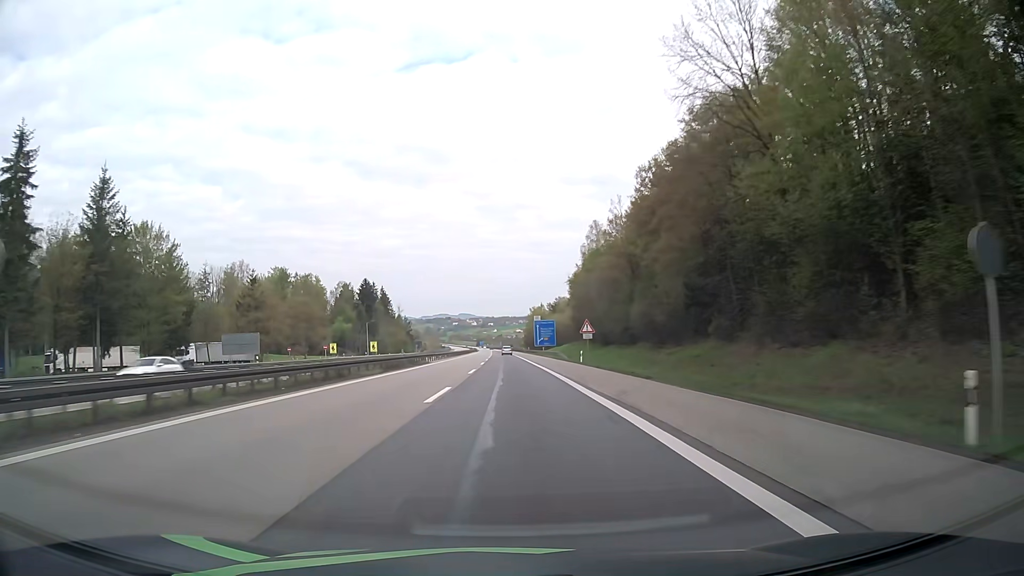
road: motorway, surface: asphalt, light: Day
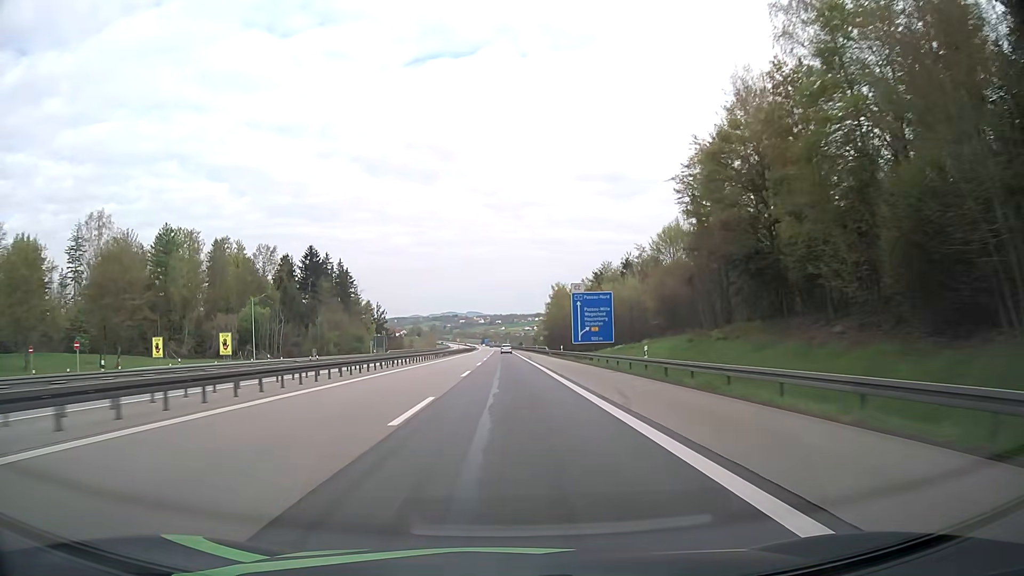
(-0.4, +76.2) m; -1°
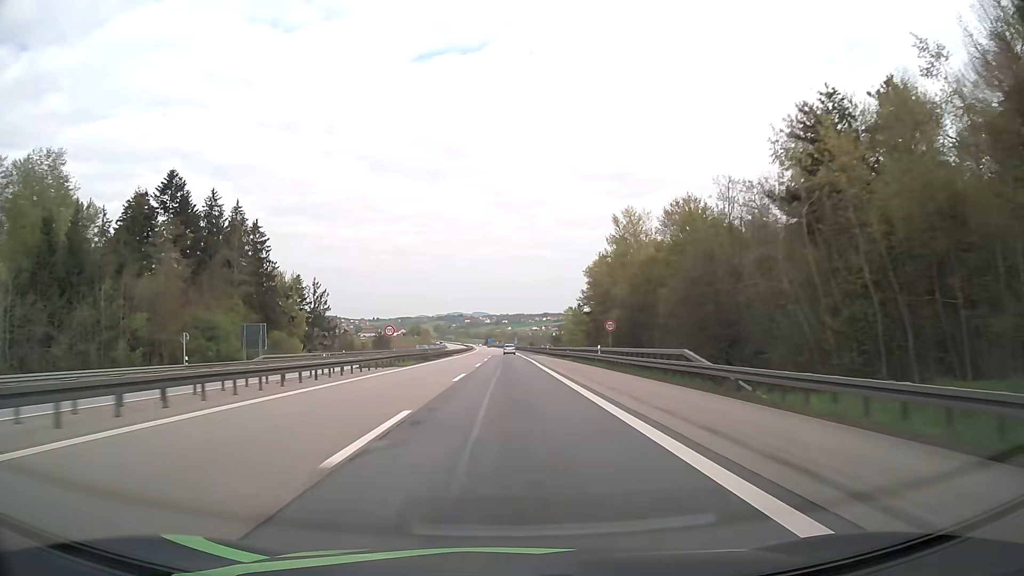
(-0.3, +76.3) m; -1°
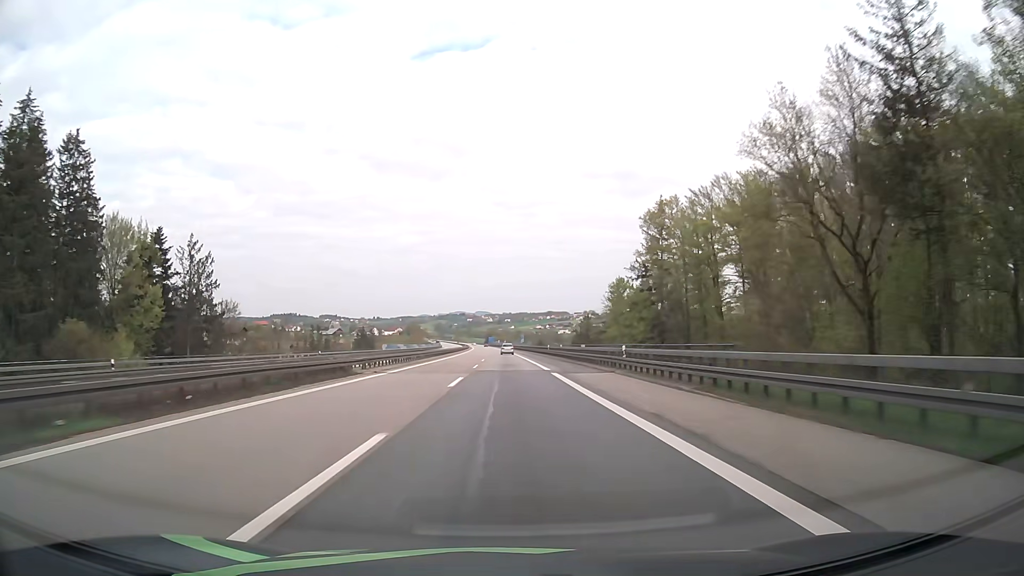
(-0.1, +57.2) m; 0°
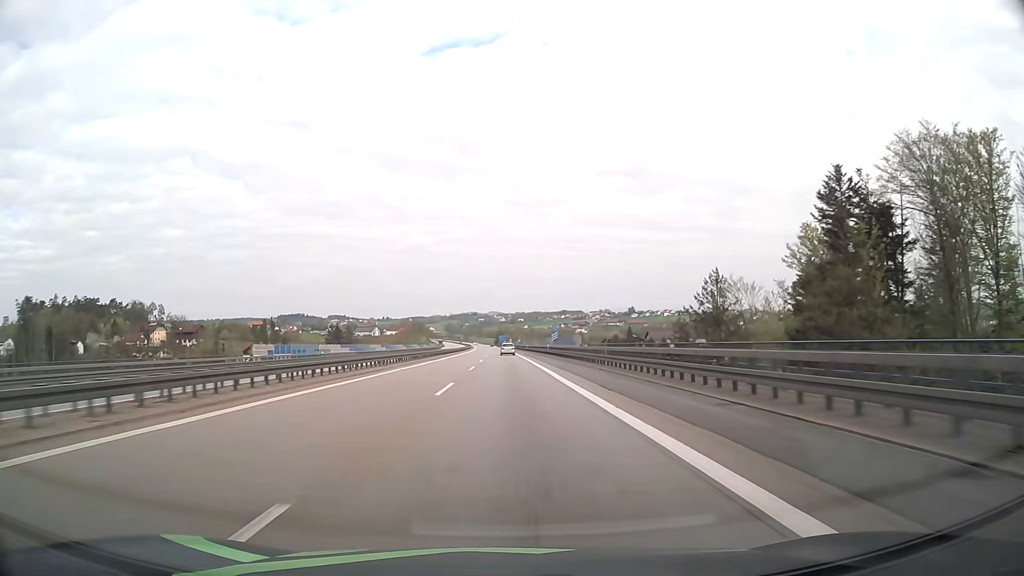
(-0.9, +76.2) m; -1°
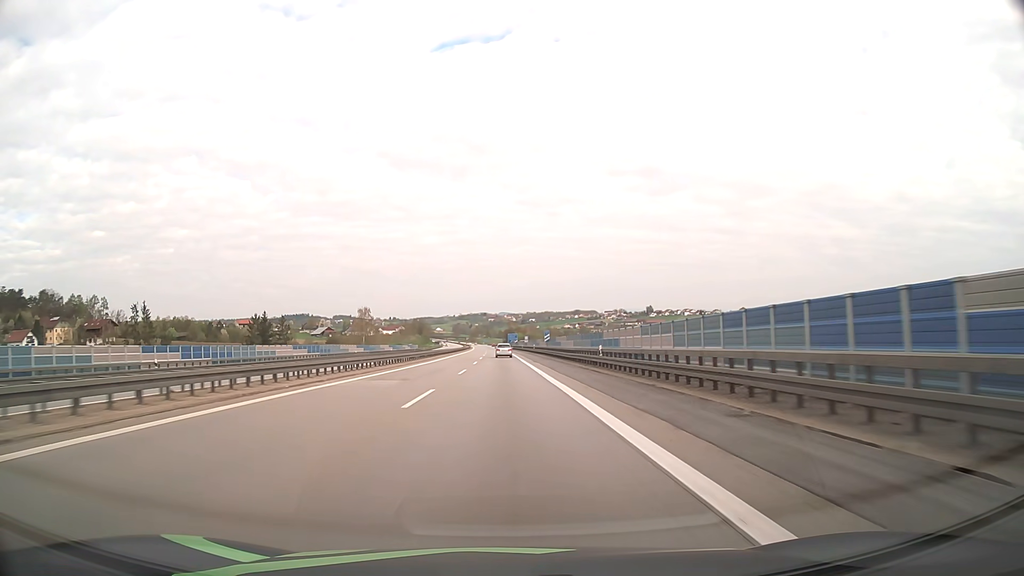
(-0.7, +93.0) m; -1°
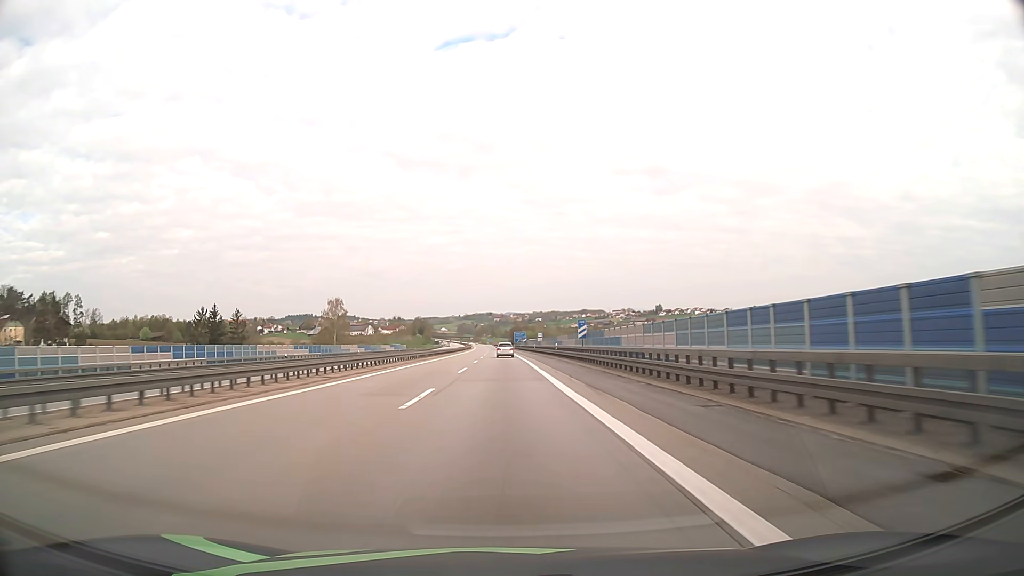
(-0.1, +36.1) m; -1°
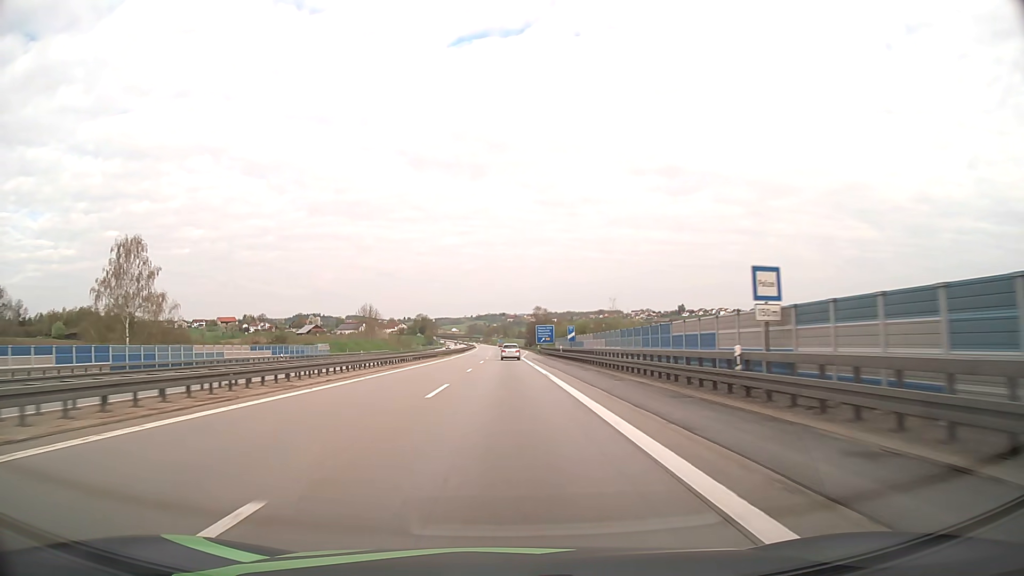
(-0.9, +87.3) m; -1°
(0, +10) (0, +20) (0, +30) (0, +40) (0, +50) (0, +60) (0, +70) (0, +80) (0, +90) (0, +100) m
